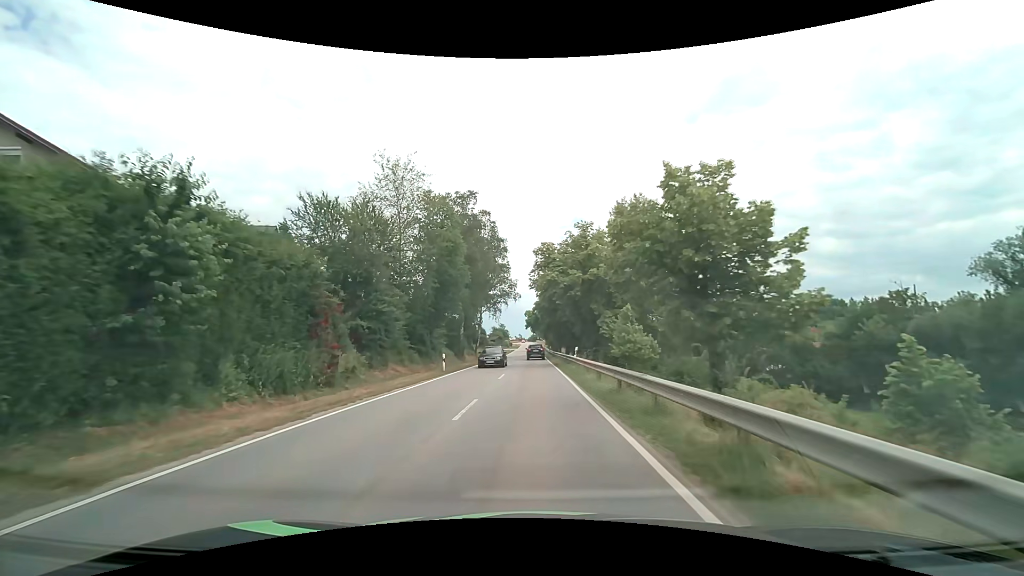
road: tertiary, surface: asphalt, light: Day
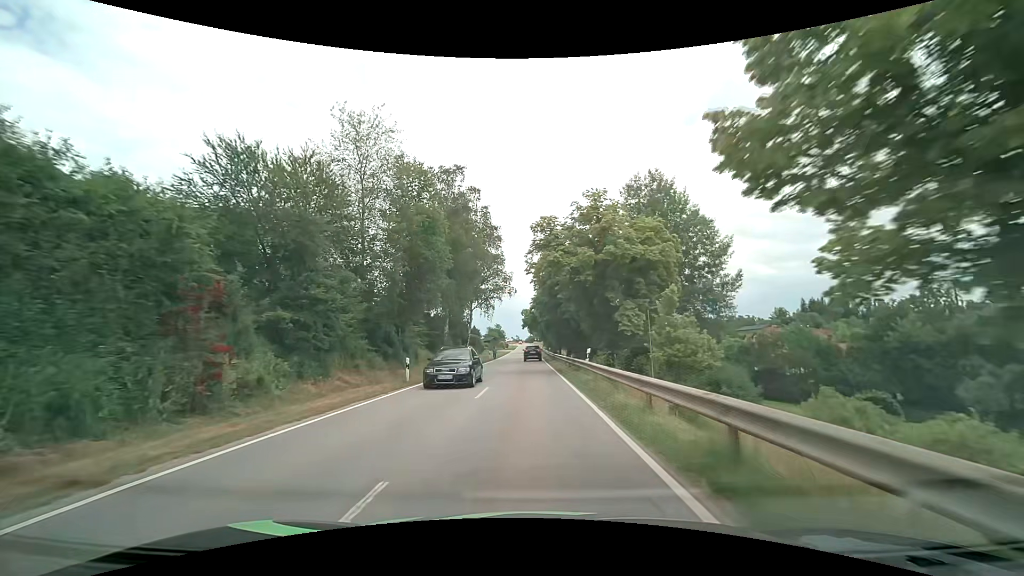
(0.0, +7.8) m; 0°
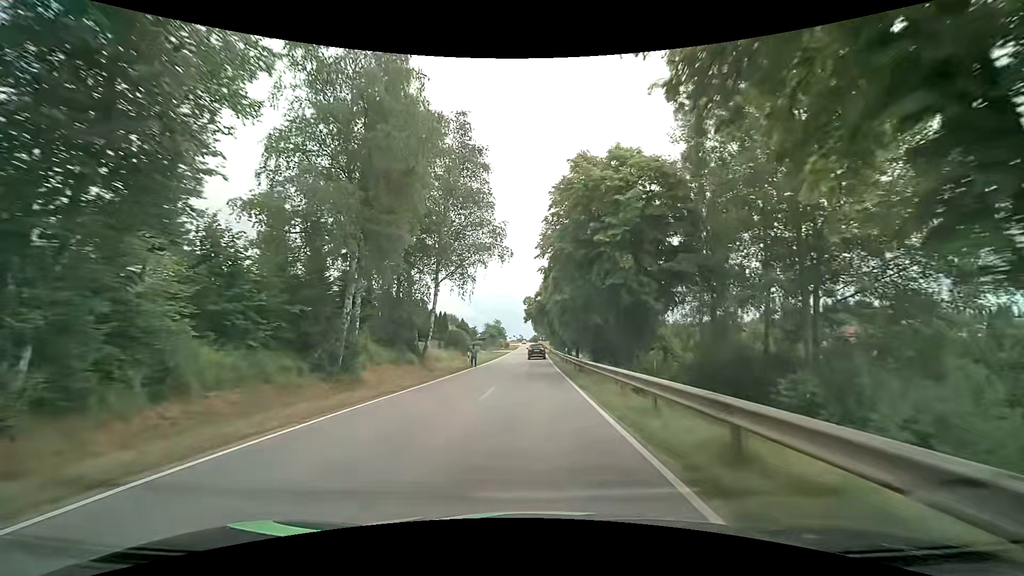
(0.0, +24.0) m; 0°
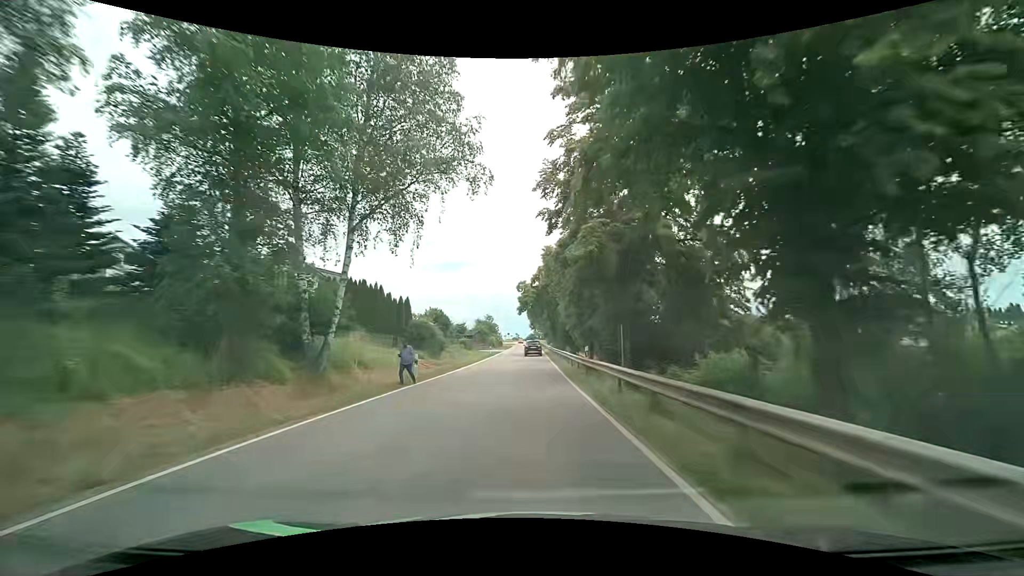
(0.0, +16.2) m; +1°
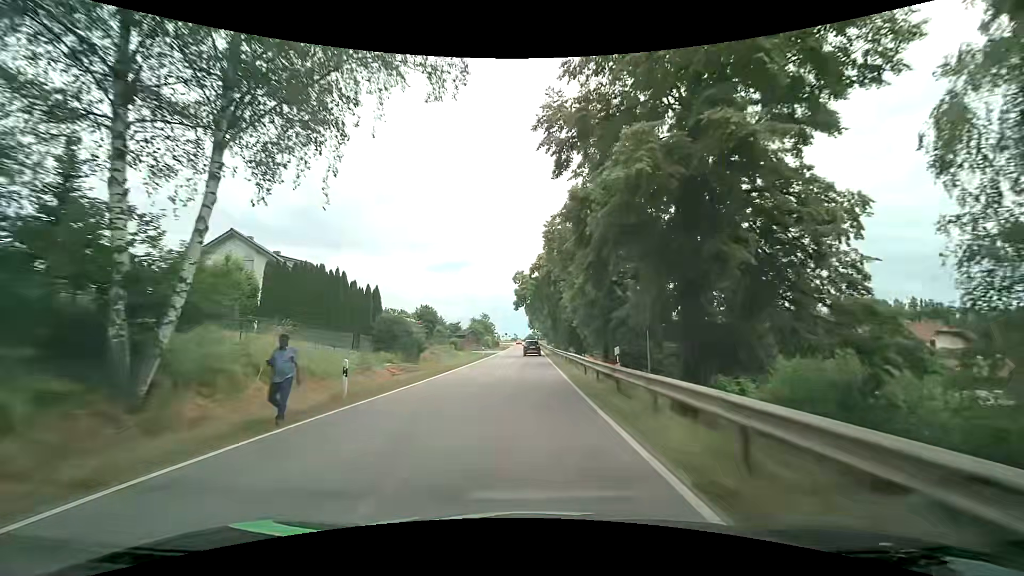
(0.0, +8.2) m; +1°
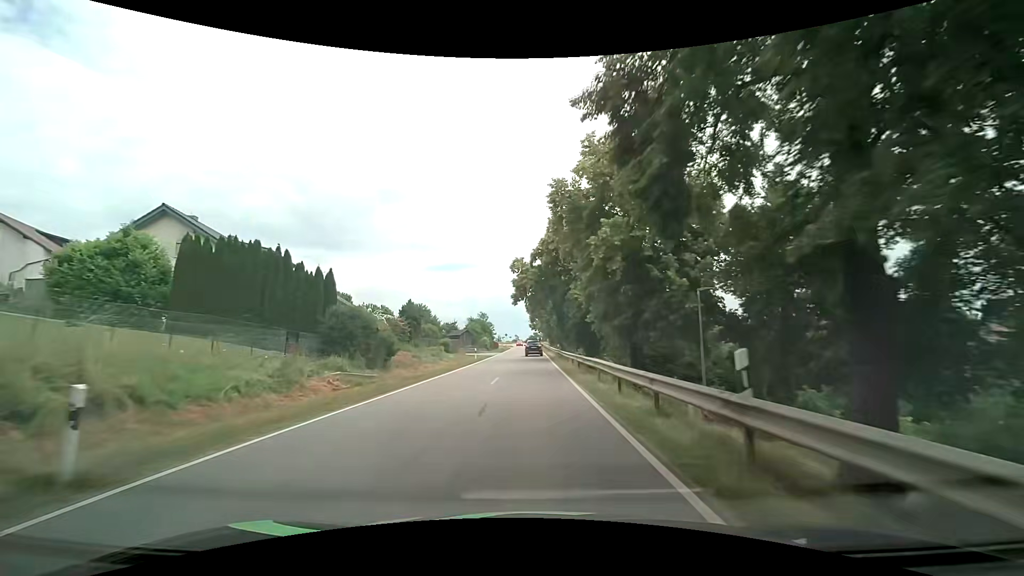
(-0.2, +8.2) m; -1°
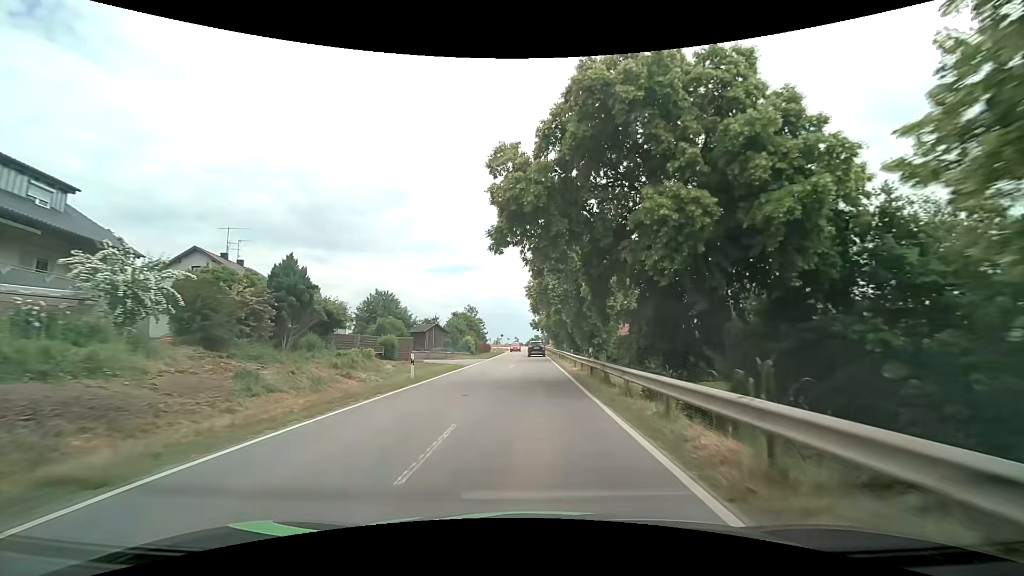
(-0.3, +24.3) m; 0°
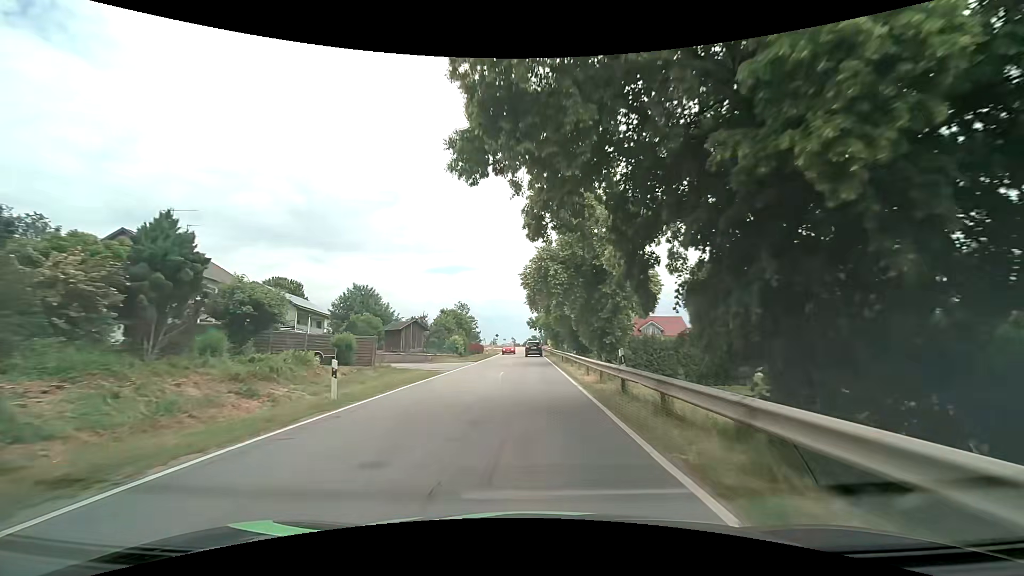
(-0.1, +8.0) m; 0°
